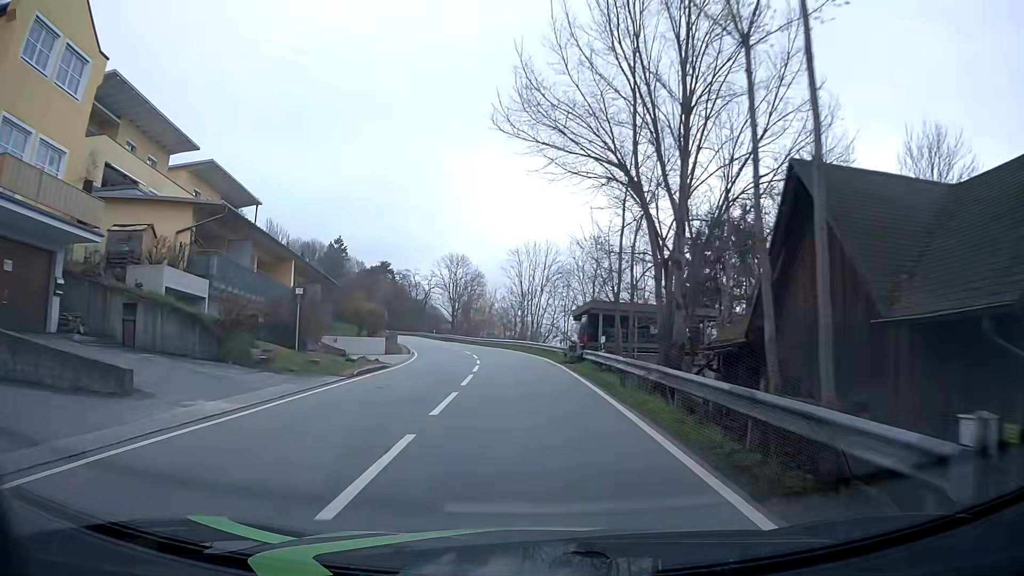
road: tertiary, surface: asphalt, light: Day
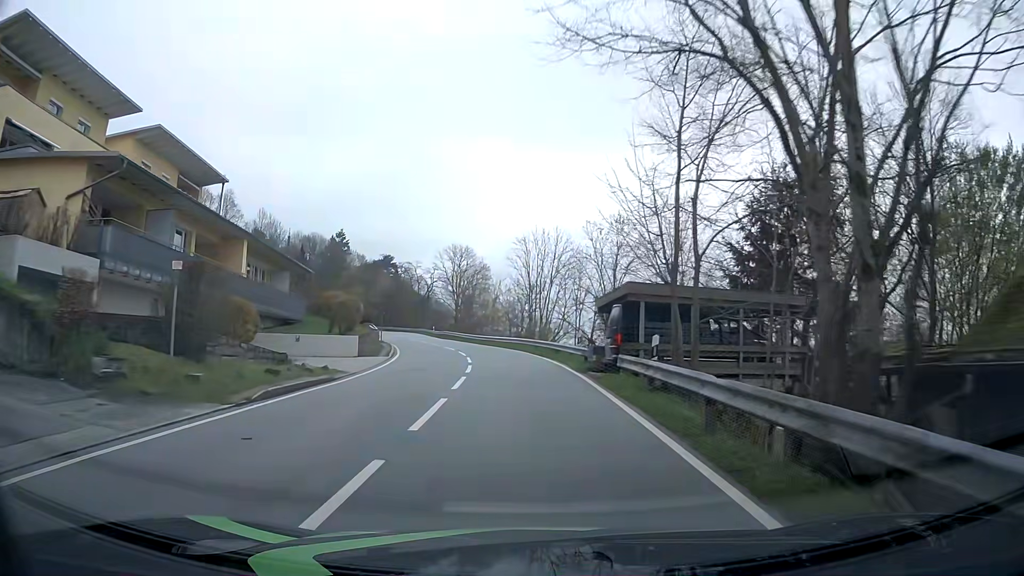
(0.0, +8.0) m; -1°
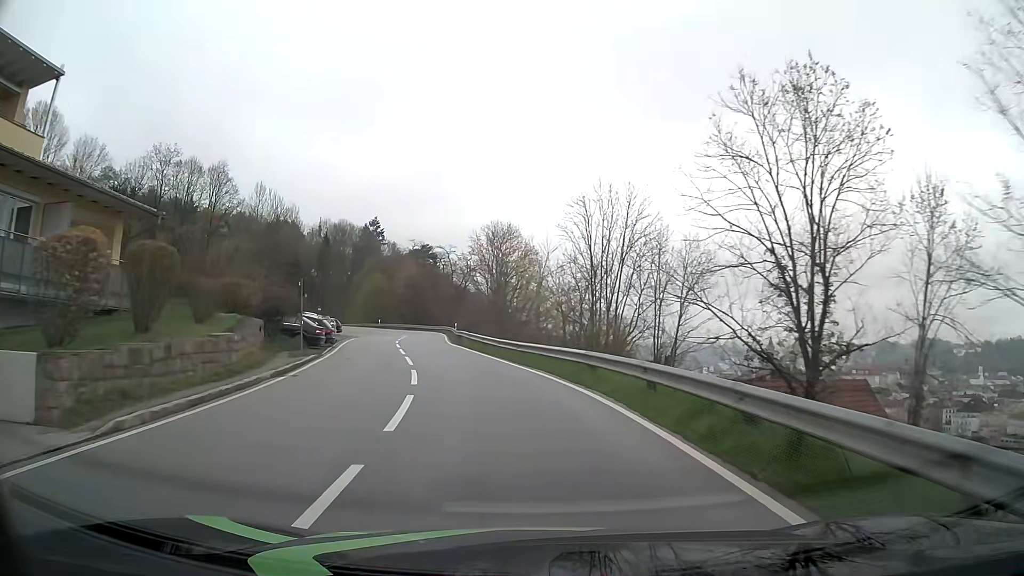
(-0.6, +24.4) m; -4°
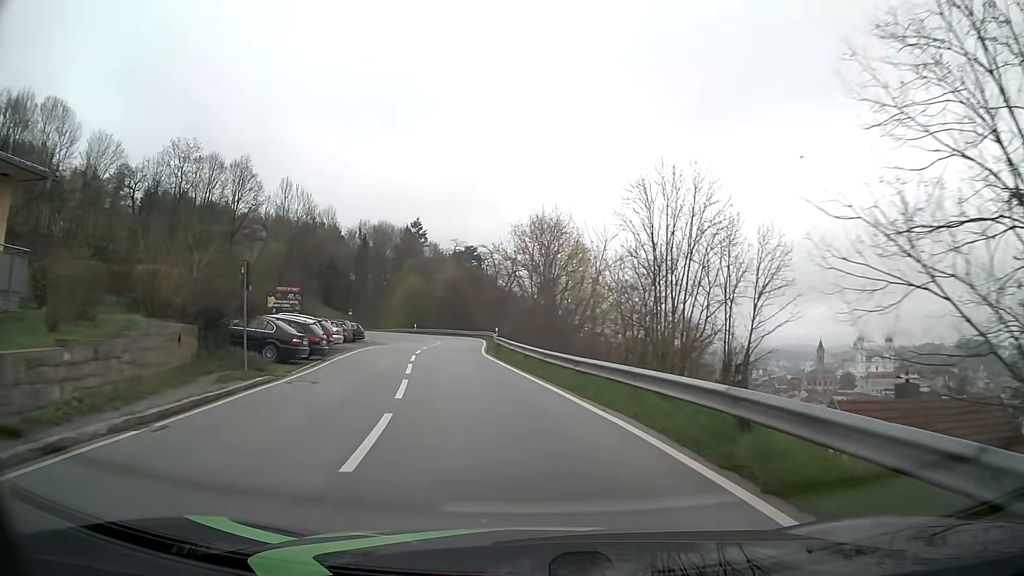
(-0.2, +8.3) m; -4°
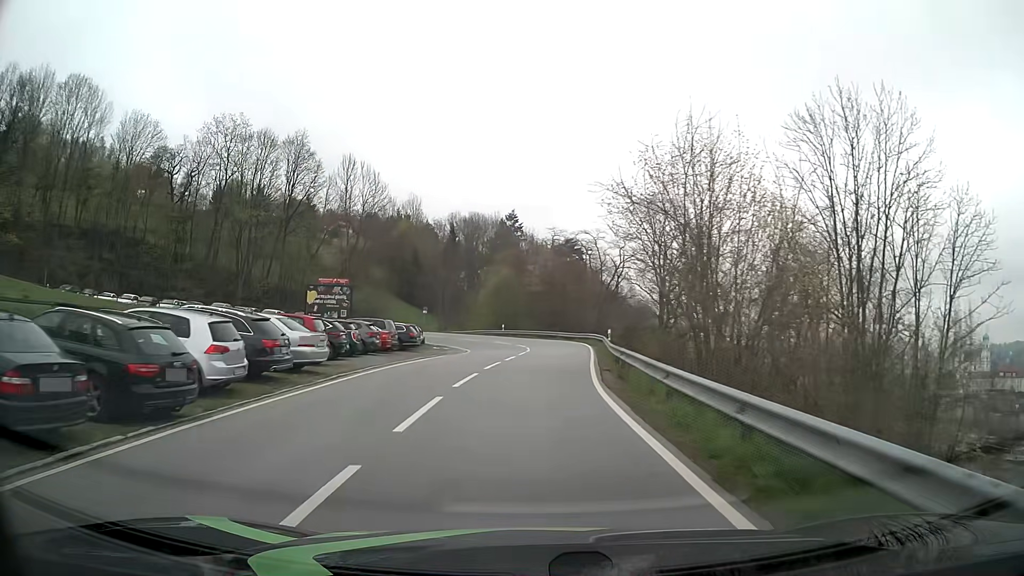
(-1.2, +15.7) m; -9°
(0, +10) (0, +20) (+1, +30) (+1, +40) (+1, +50) (-1, +60) (-7, +68) (-15, +73) (-25, +75) (-35, +74) m
